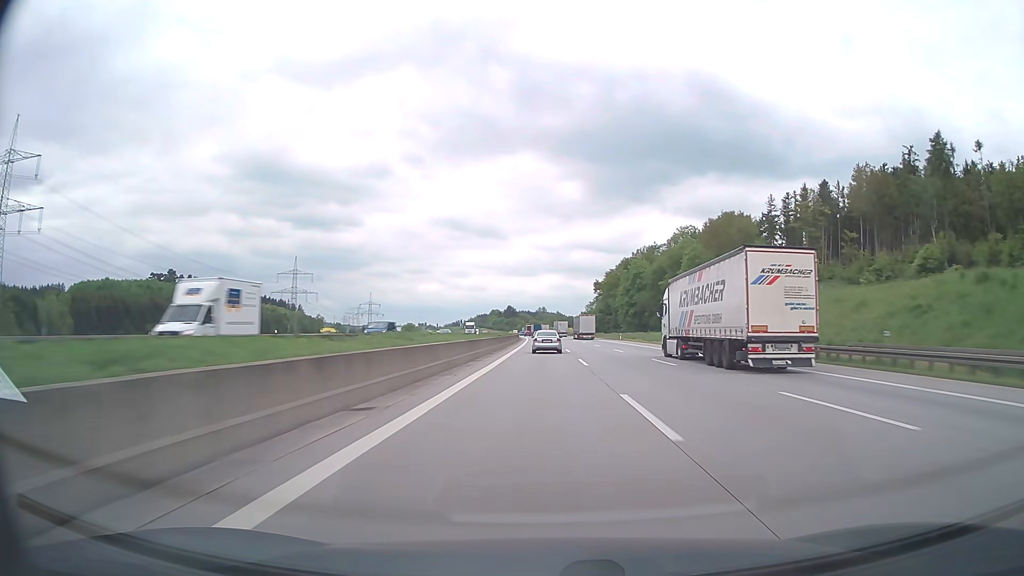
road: motorway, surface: asphalt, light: Day
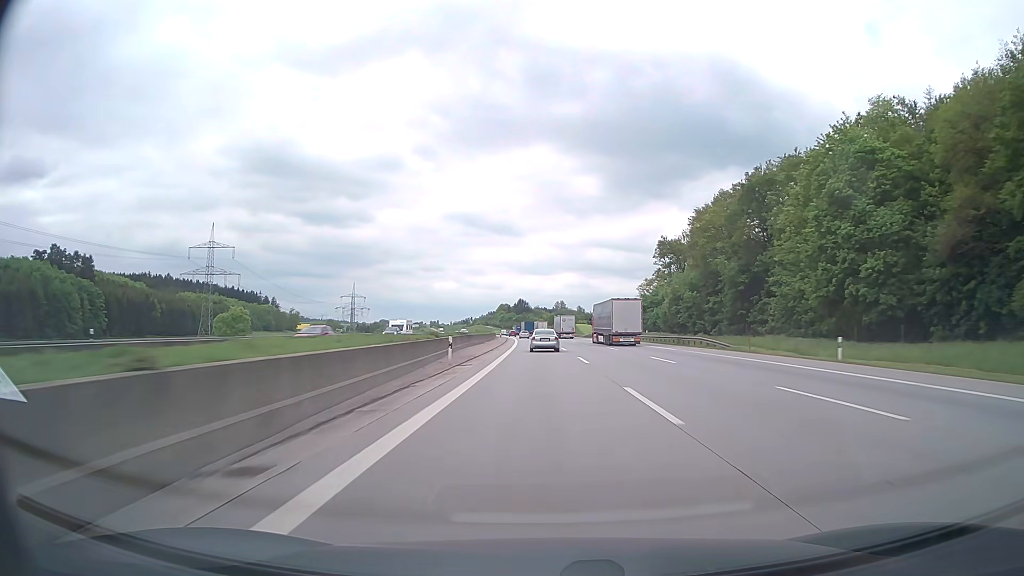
(-1.0, +124.8) m; -1°
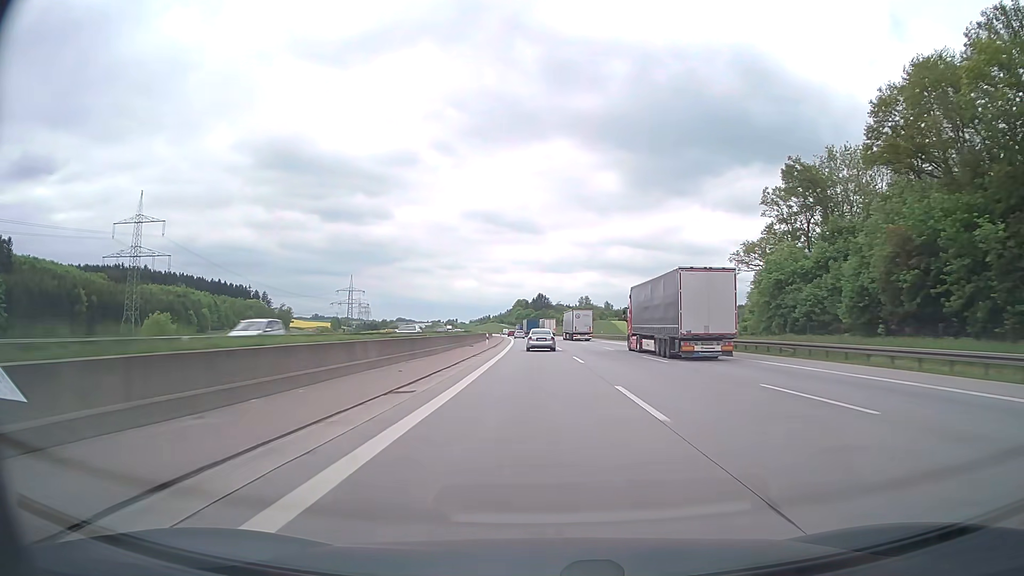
(-1.0, +71.3) m; -2°
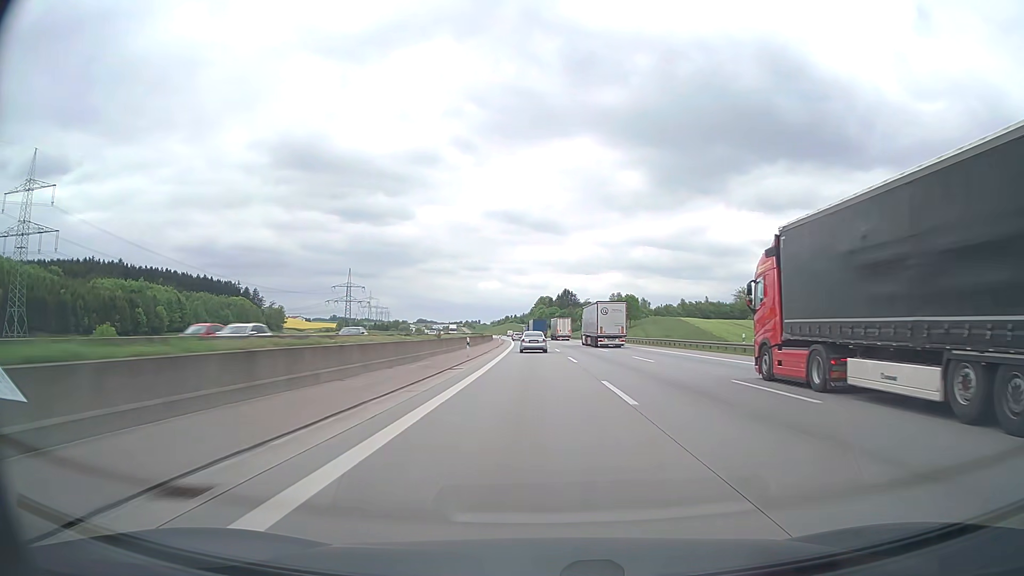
(-1.5, +69.3) m; -2°
